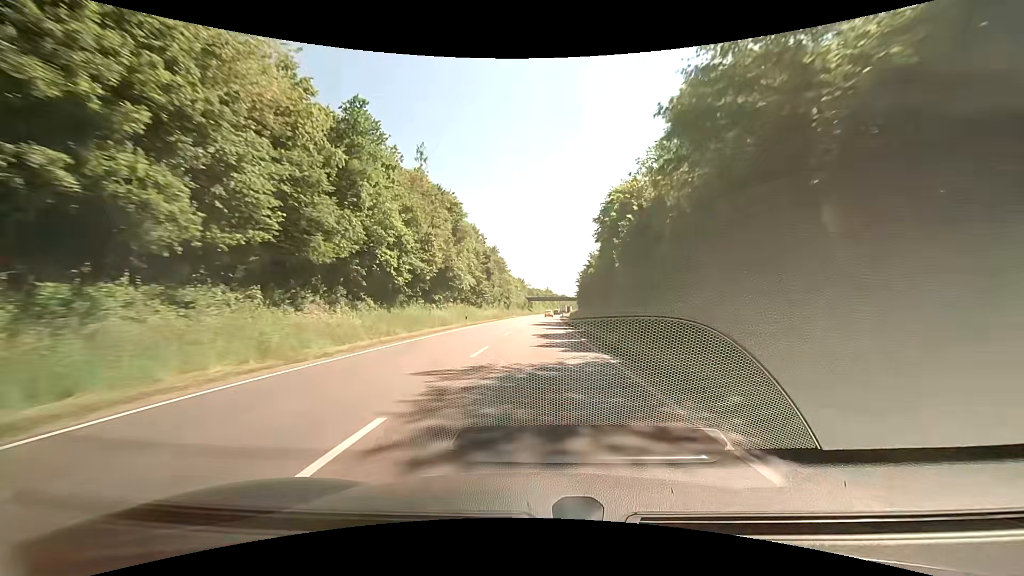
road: primary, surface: asphalt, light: Day
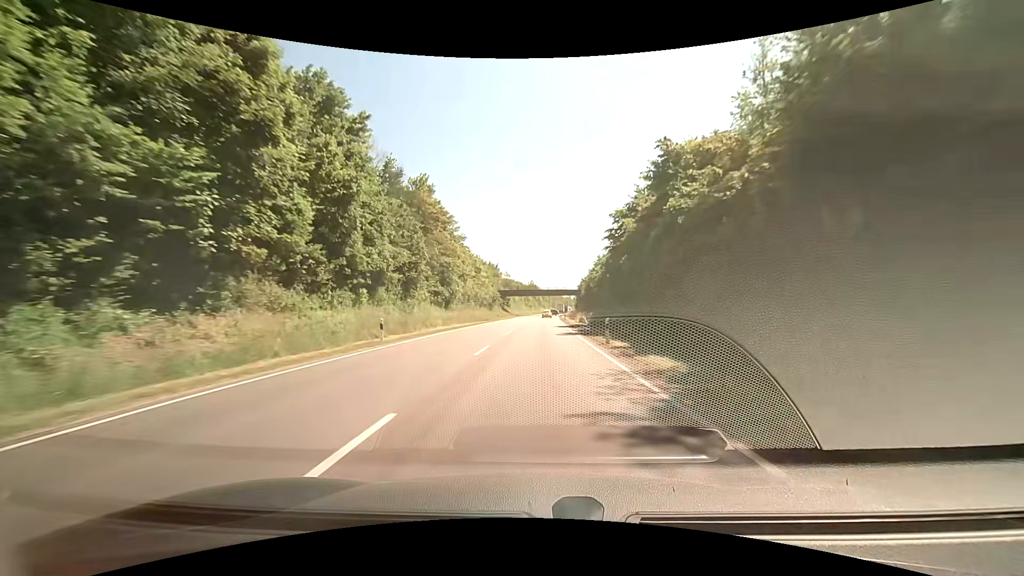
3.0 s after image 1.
(+0.6, +72.7) m; +2°
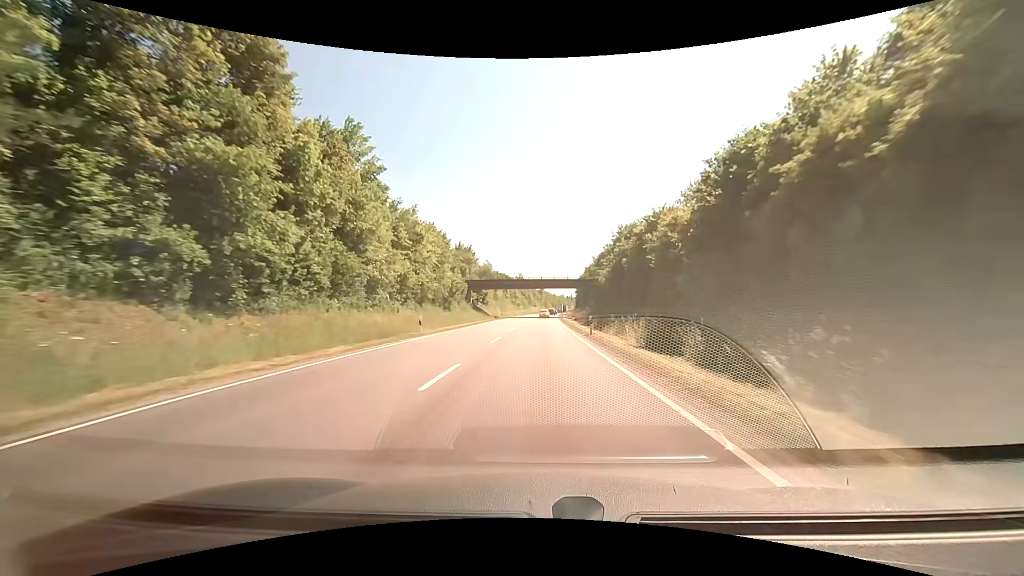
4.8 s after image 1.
(+0.7, +42.8) m; +1°
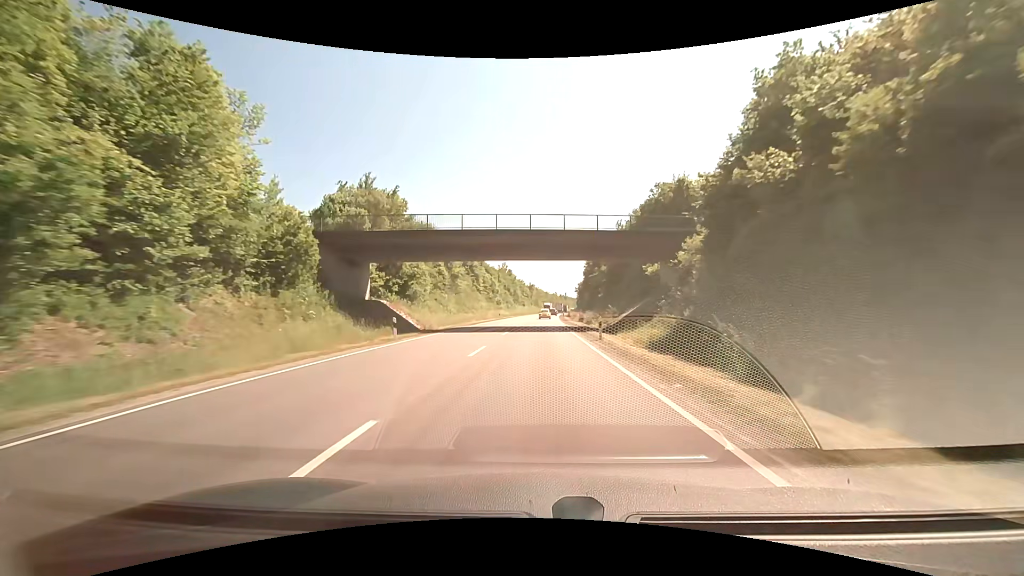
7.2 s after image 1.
(+0.6, +54.8) m; +1°
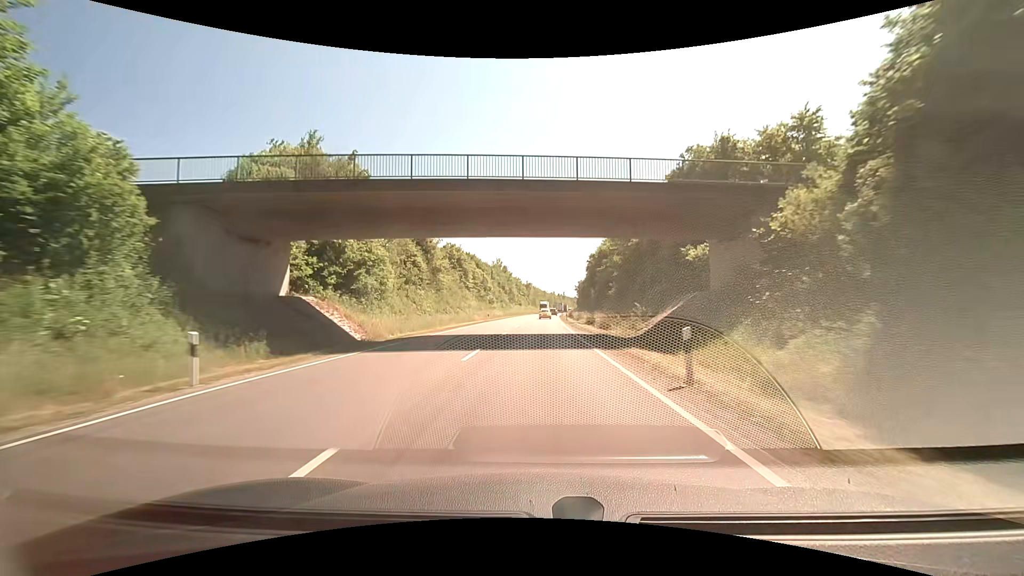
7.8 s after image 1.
(0.0, +13.3) m; 0°
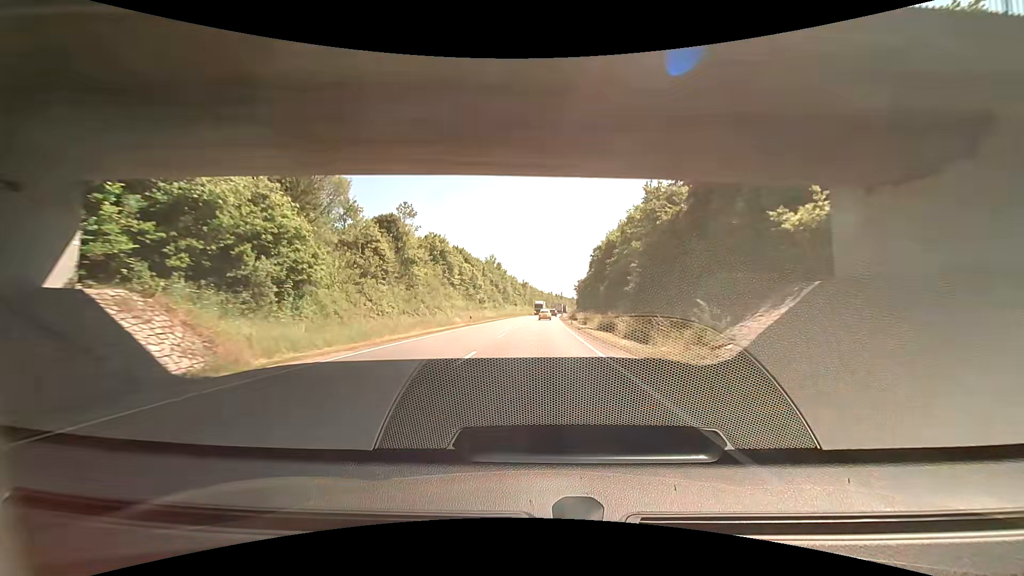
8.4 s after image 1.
(+0.1, +13.2) m; 0°
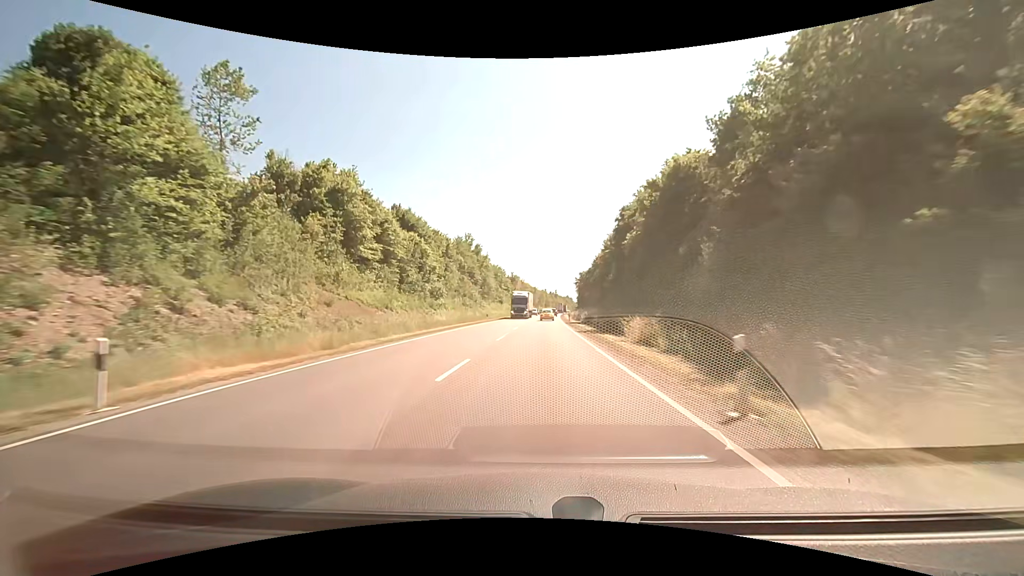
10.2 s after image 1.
(+0.6, +39.1) m; +2°
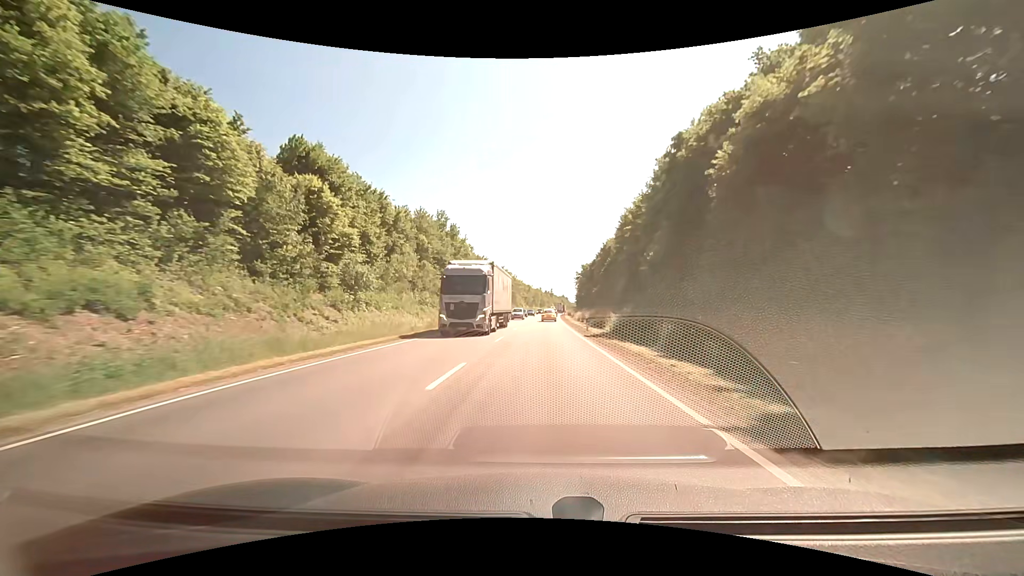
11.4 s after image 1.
(+0.1, +25.4) m; 0°
(0, +10) (0, +20) (0, +30) (0, +40) (0, +50) (0, +60) (+1, +70) (+1, +80) (+1, +90) (+2, +100) m
